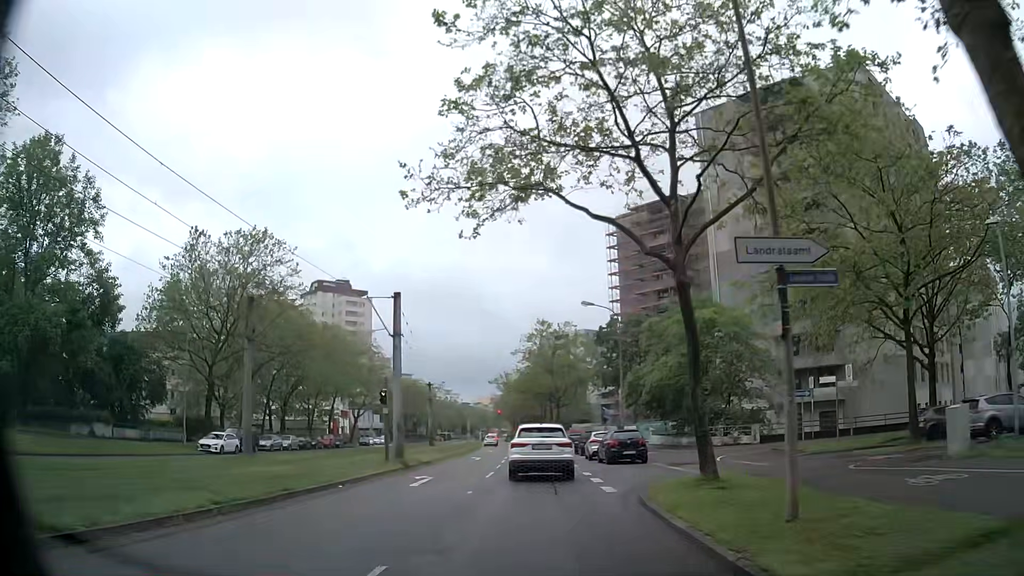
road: tertiary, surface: asphalt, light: Day
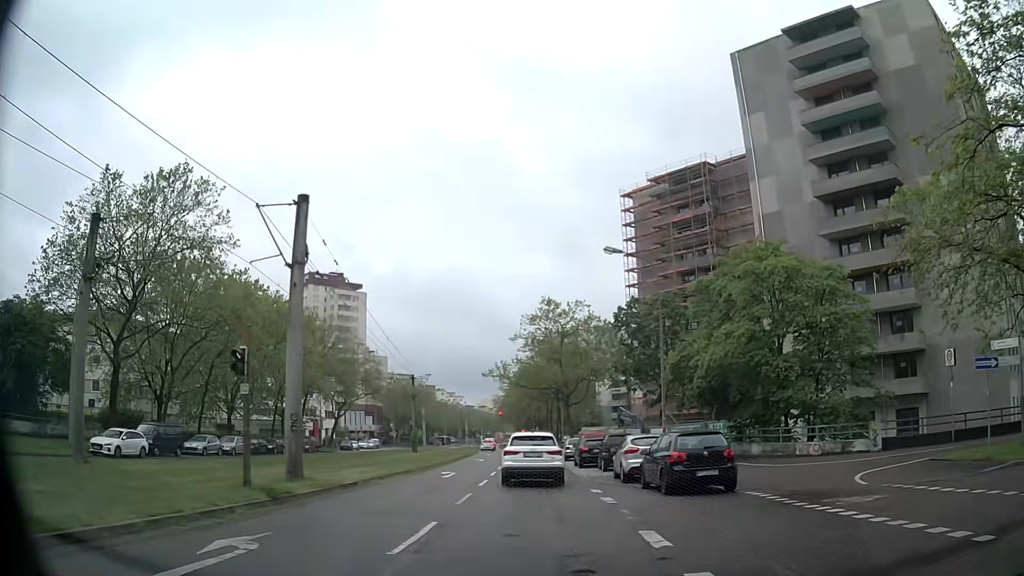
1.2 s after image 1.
(-0.1, +12.9) m; 0°
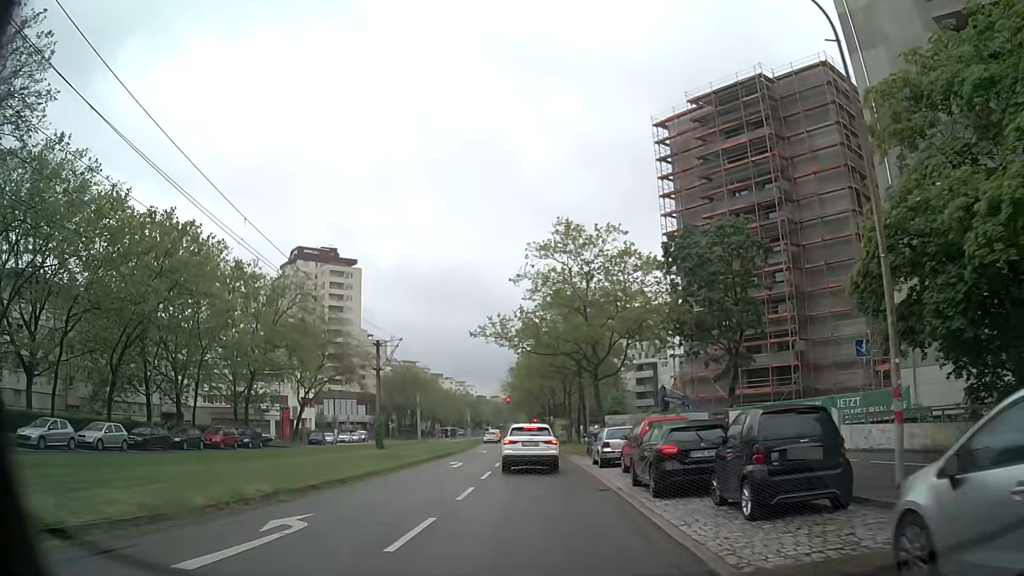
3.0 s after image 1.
(-0.5, +18.5) m; -2°
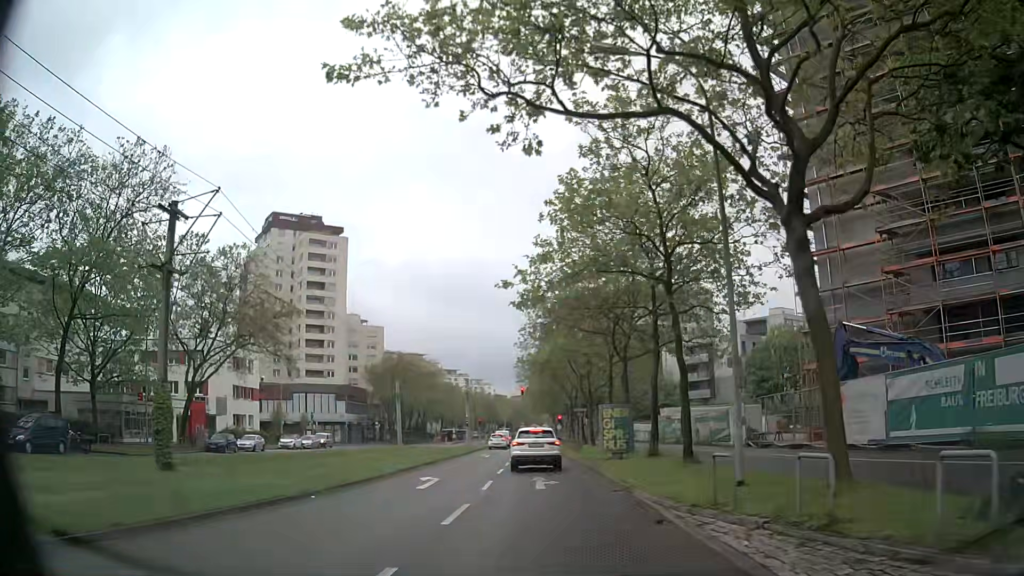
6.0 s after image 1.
(-0.5, +29.2) m; -1°
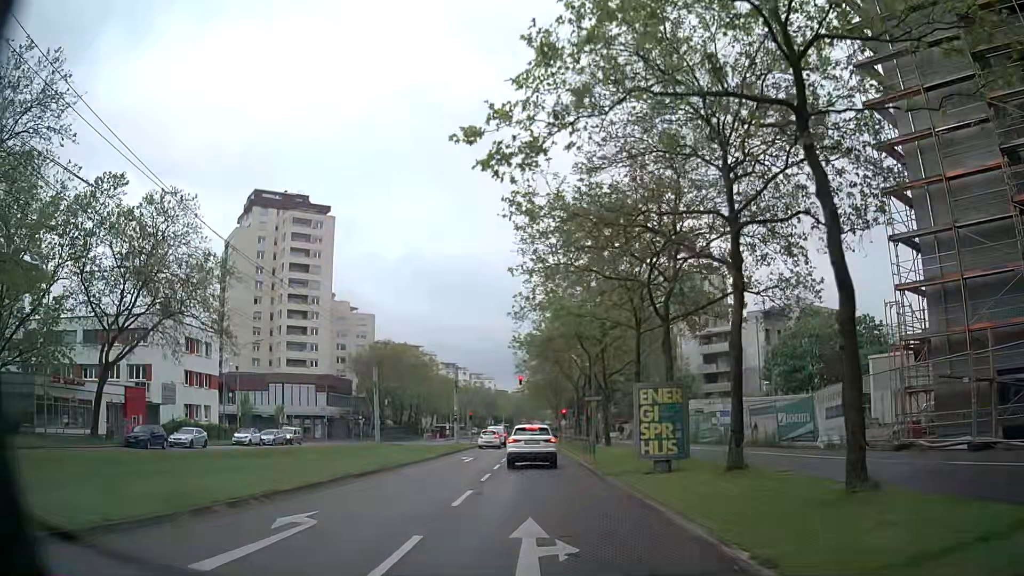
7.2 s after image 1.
(-0.2, +10.9) m; -1°
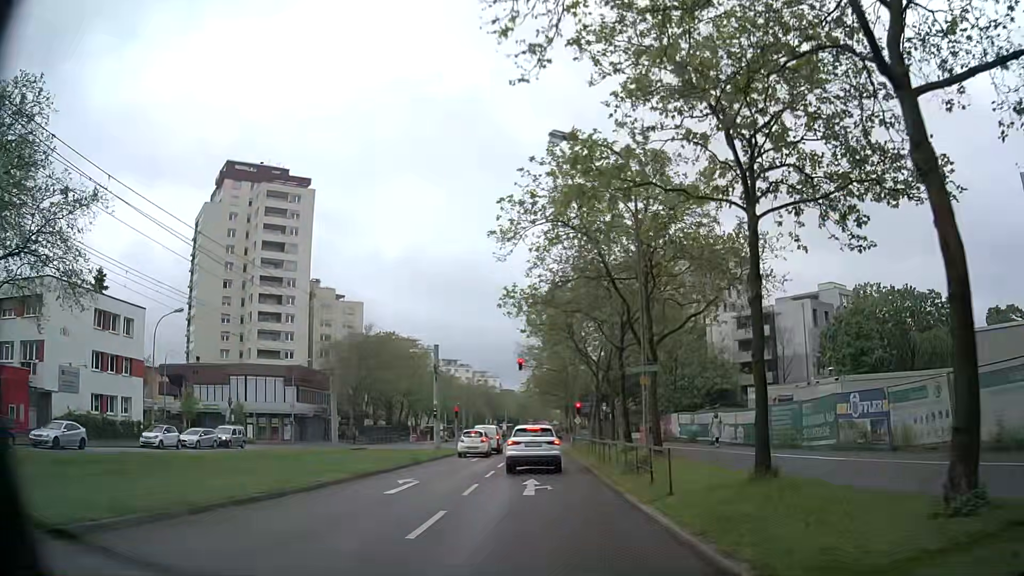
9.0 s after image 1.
(-0.2, +15.4) m; -1°
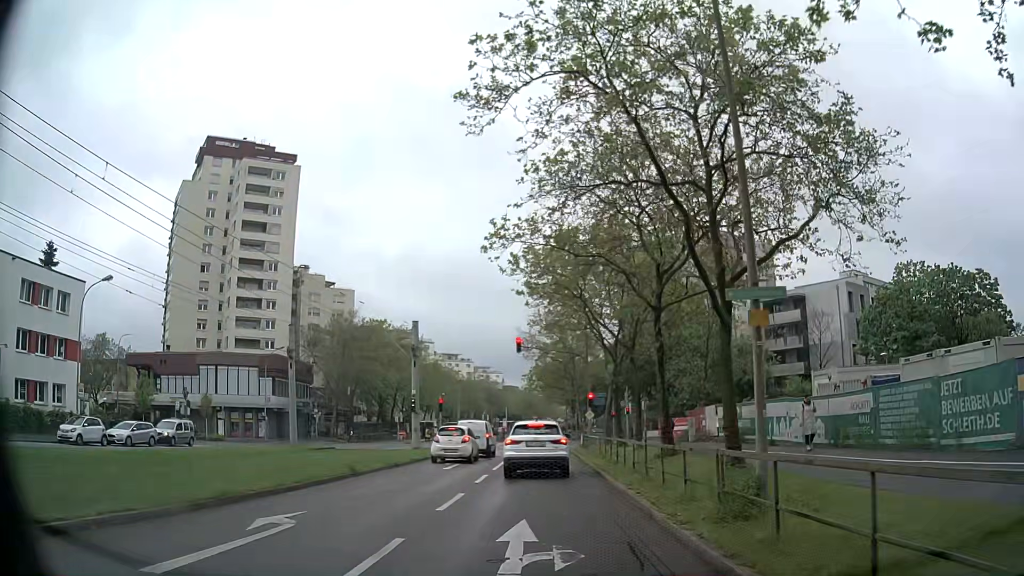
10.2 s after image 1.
(-0.1, +9.2) m; -1°
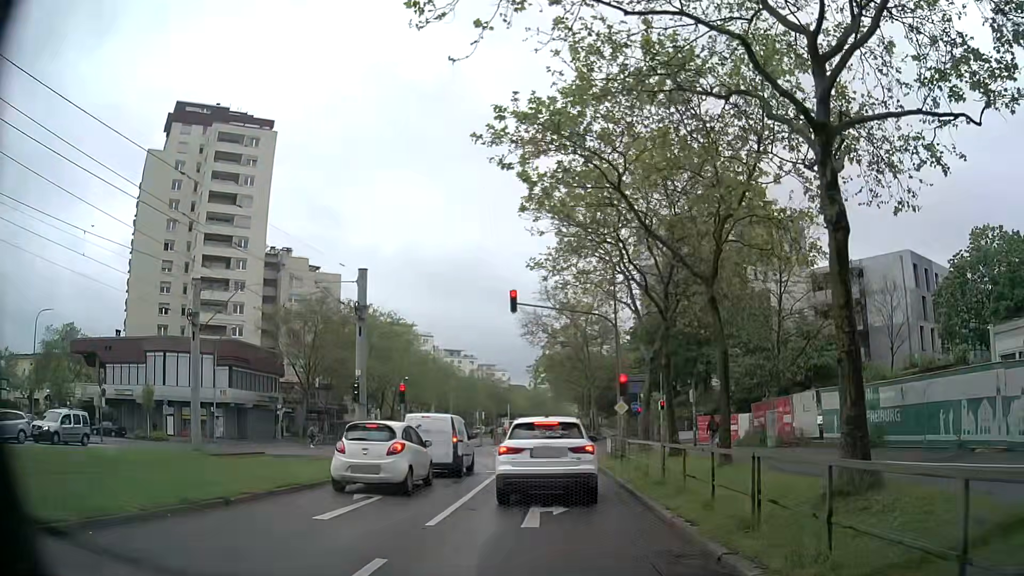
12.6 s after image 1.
(+0.1, +12.7) m; -2°
